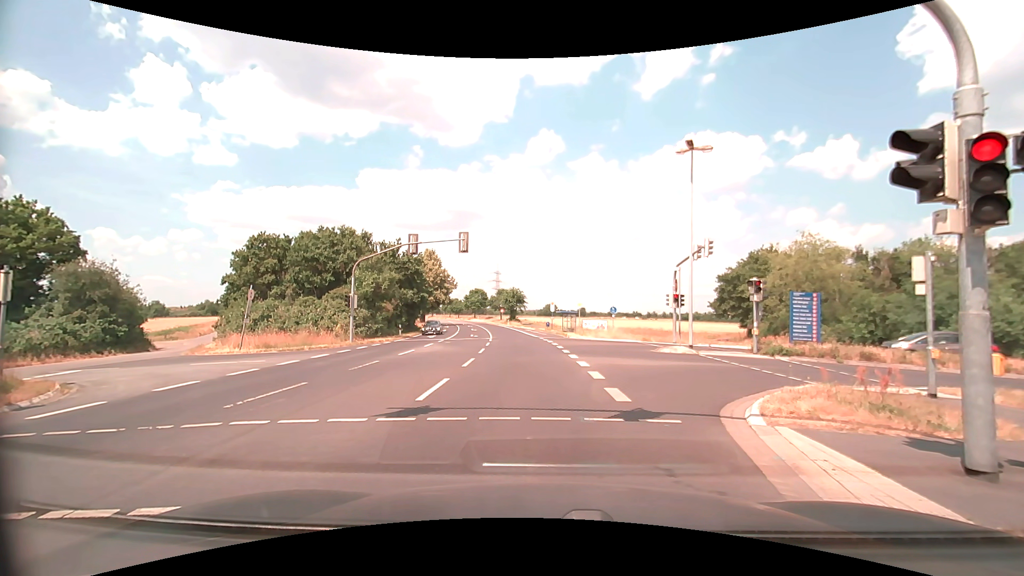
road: secondary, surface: asphalt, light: Day
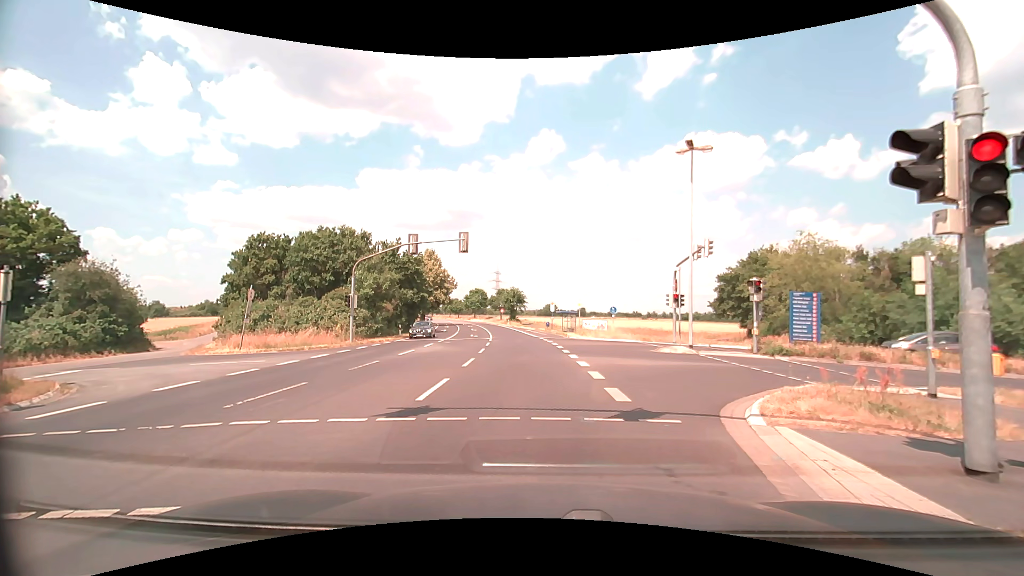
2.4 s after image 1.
(0.0, 0.0) m; 0°
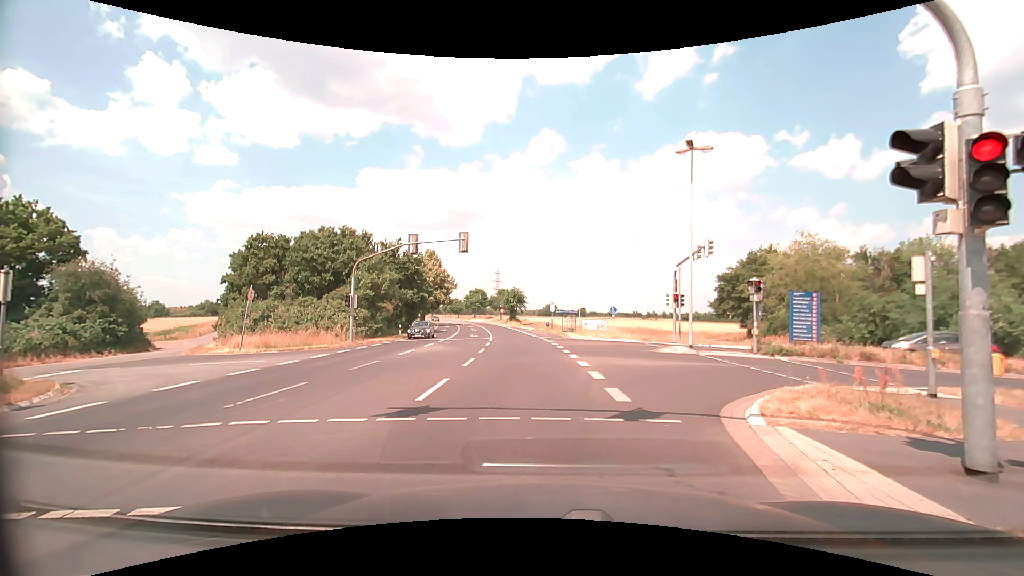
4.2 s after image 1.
(0.0, 0.0) m; 0°
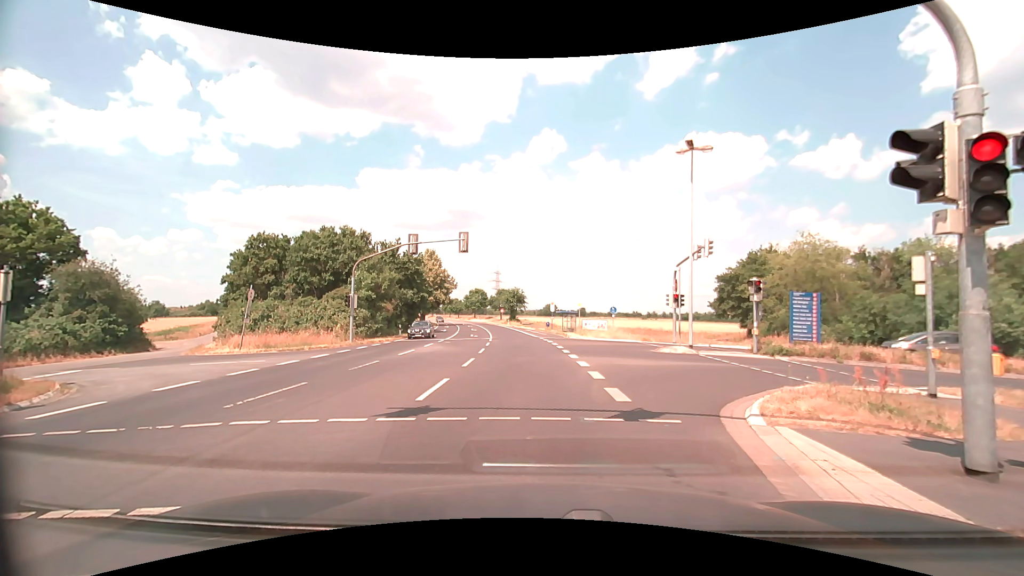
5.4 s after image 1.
(0.0, 0.0) m; 0°
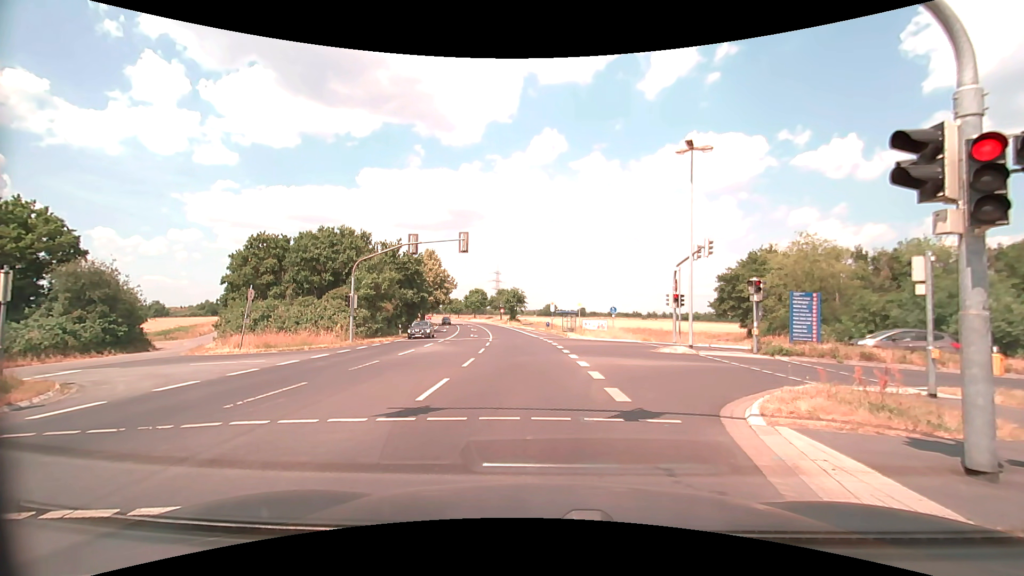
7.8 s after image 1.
(0.0, 0.0) m; 0°
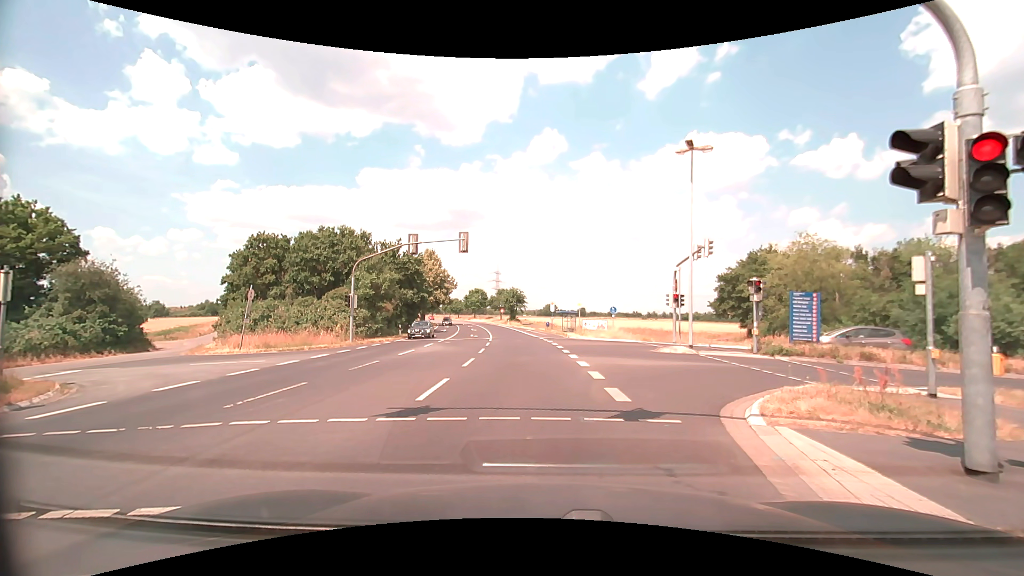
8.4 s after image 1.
(0.0, 0.0) m; 0°
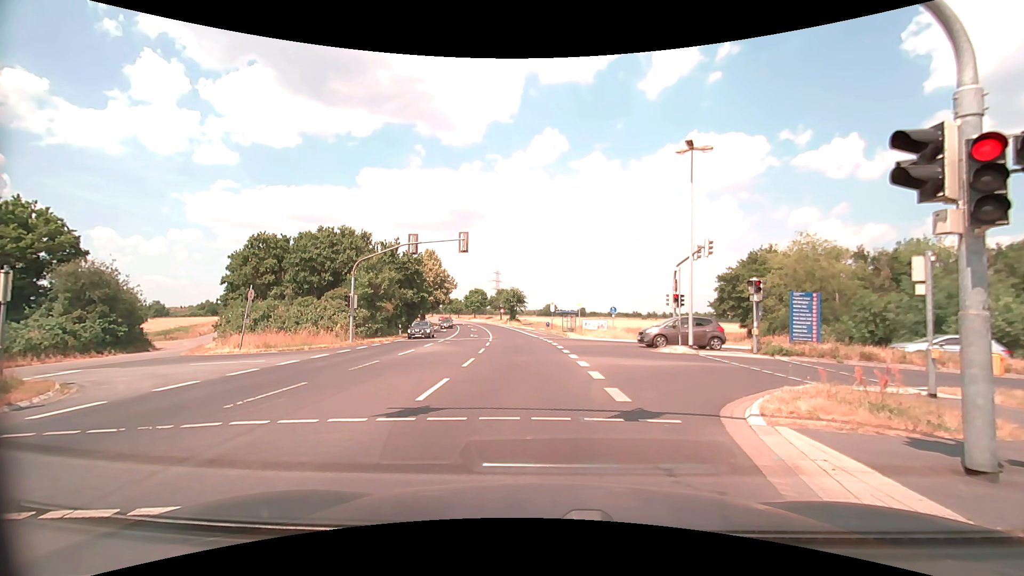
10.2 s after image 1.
(0.0, 0.0) m; 0°
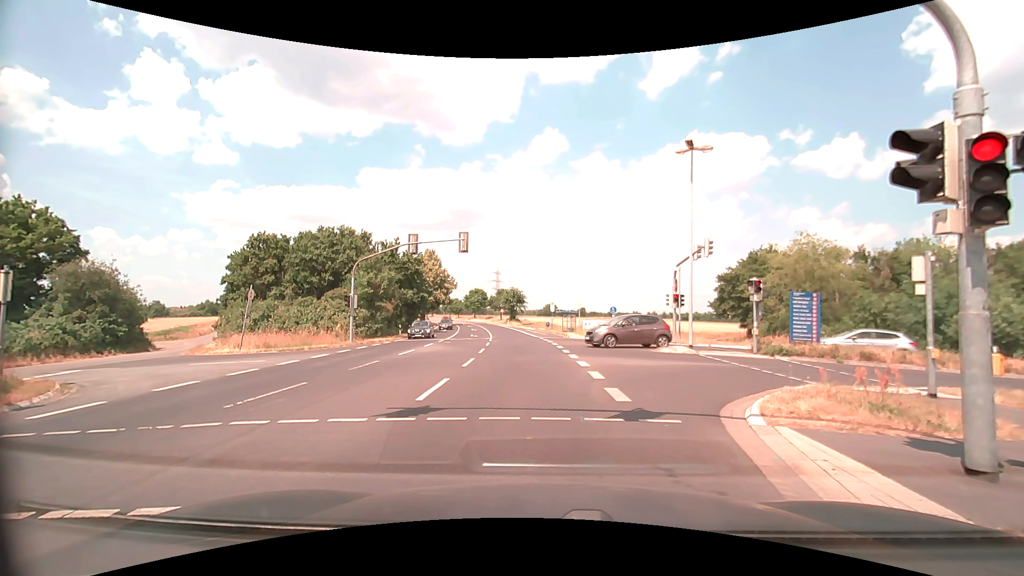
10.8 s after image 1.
(0.0, 0.0) m; 0°
(0, +10) (-1, +20) (-2, +30) (-3, +40) (-4, +50) (-5, +60) (-7, +70) (-9, +79) (-11, +89) (-13, +99) m
